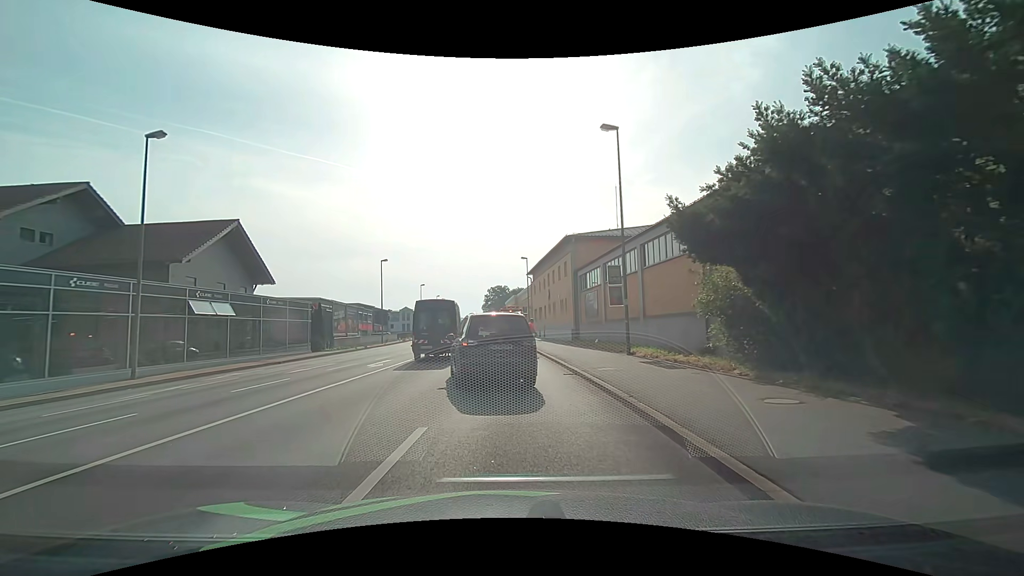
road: primary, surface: asphalt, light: Day
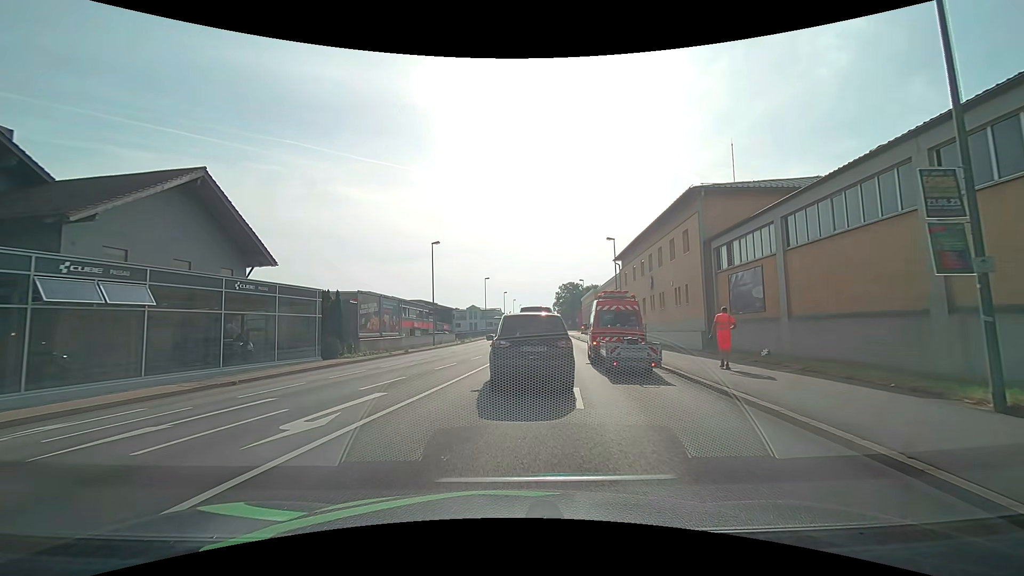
(-1.0, +13.3) m; -8°
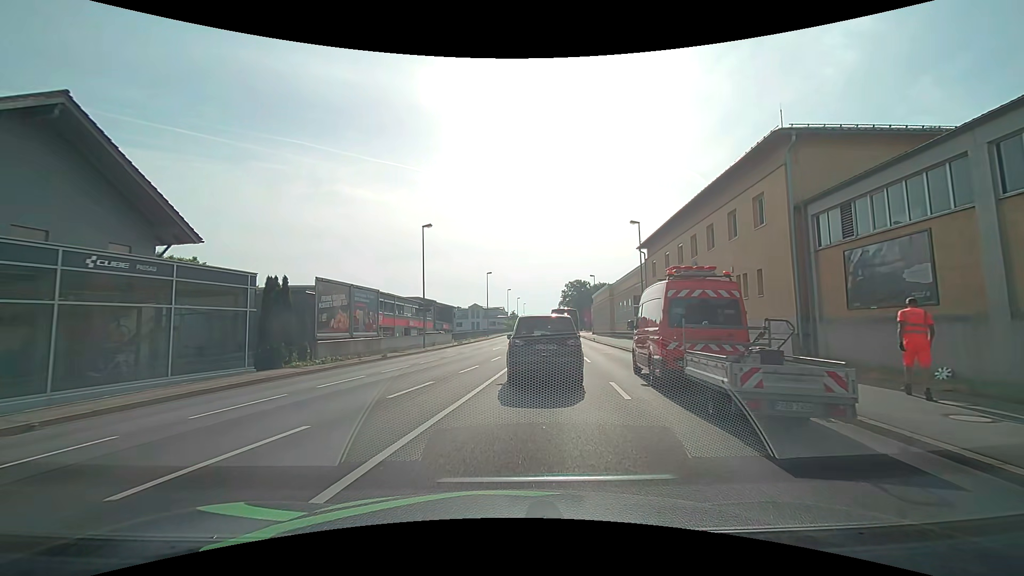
(-0.1, +7.9) m; 0°
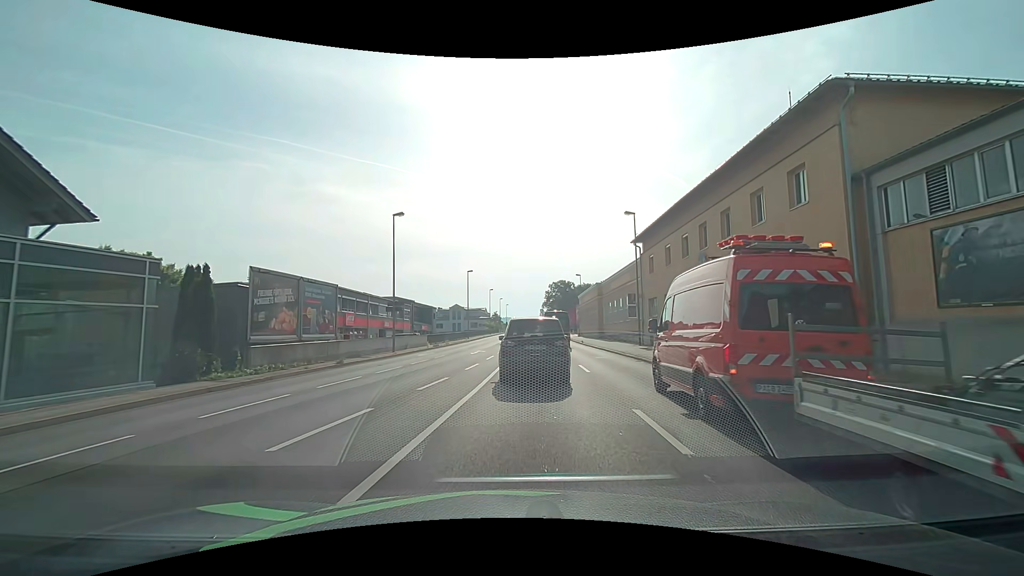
(+0.1, +4.4) m; +2°
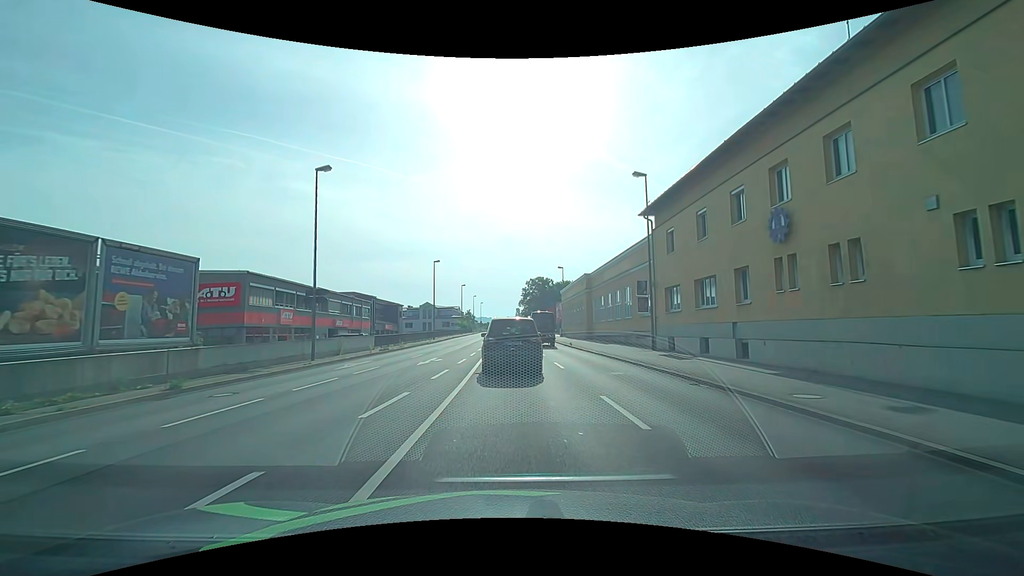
(+0.3, +10.1) m; +3°
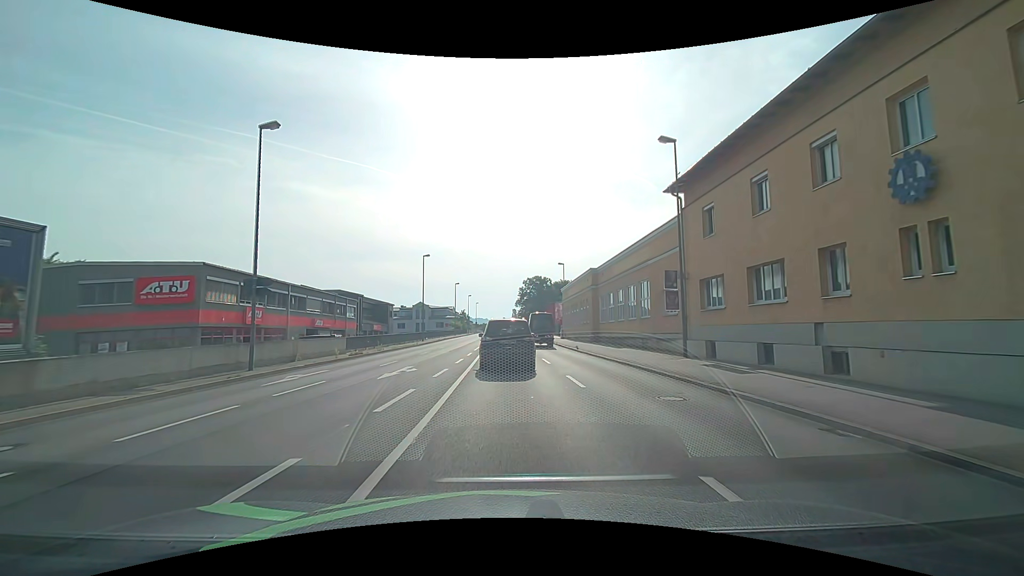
(0.0, +5.7) m; 0°
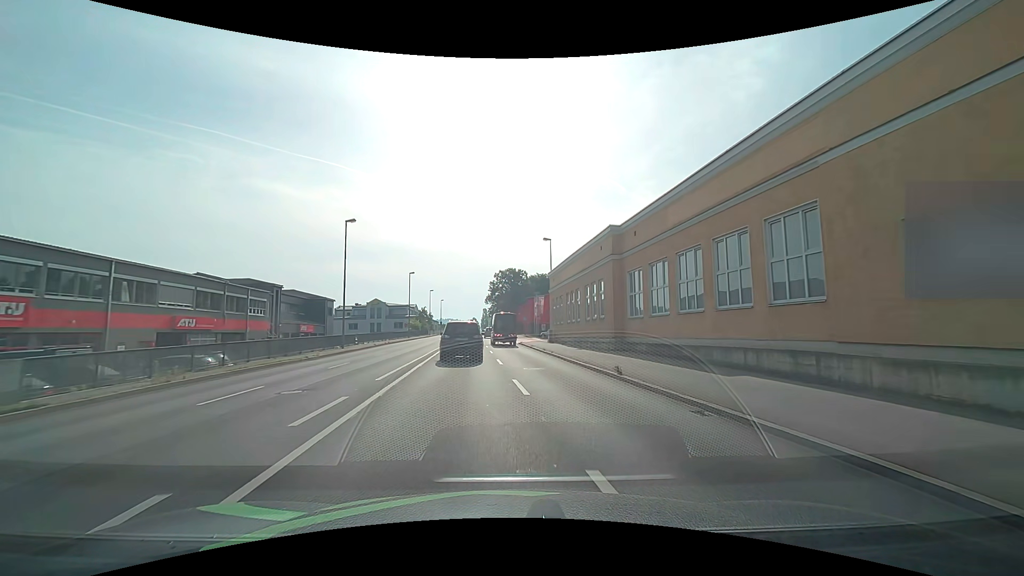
(+0.6, +19.4) m; +4°
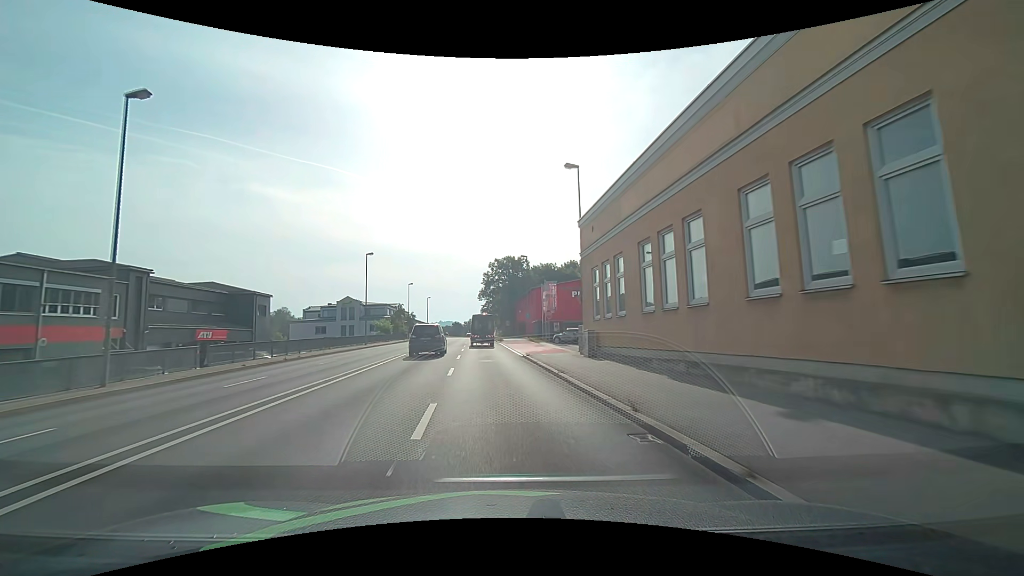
(+0.2, +22.9) m; 0°
(0, +10) (0, +20) (-1, +30) (-2, +40) (-2, +50) (-3, +60) (-3, +70) (-4, +80) (-5, +90) (-5, +100) m
